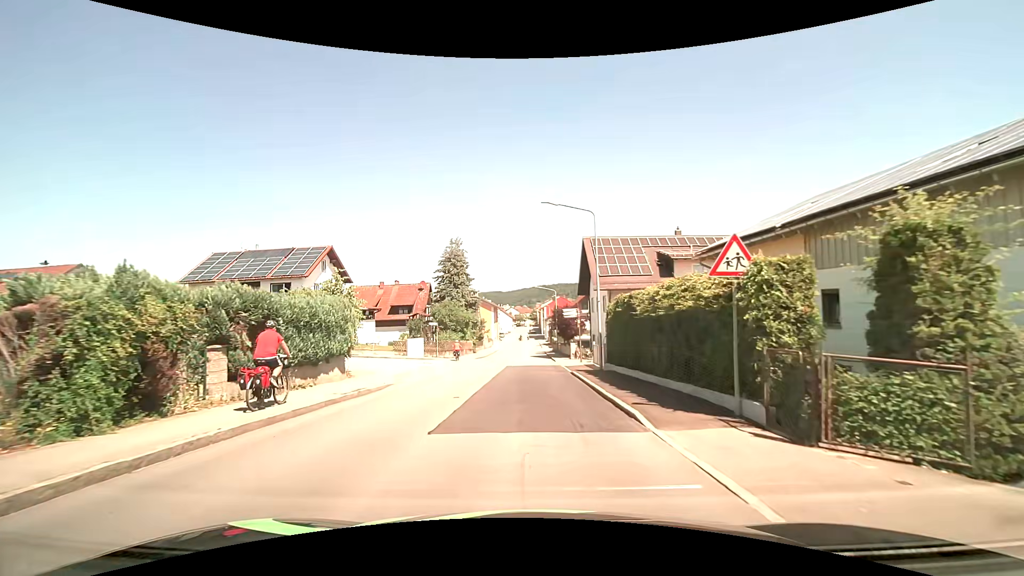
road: tertiary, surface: asphalt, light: Day
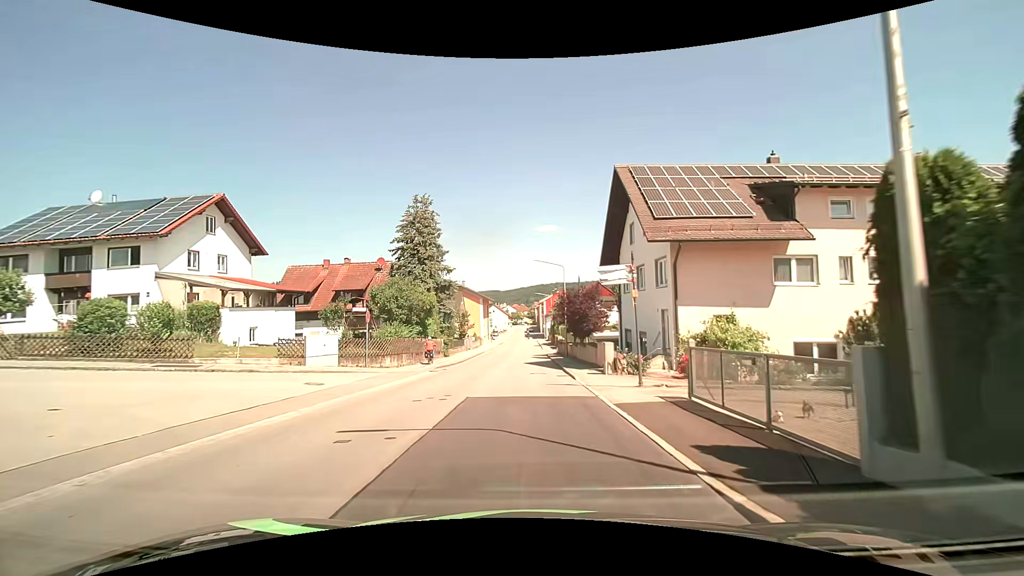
(0.0, +18.5) m; 0°
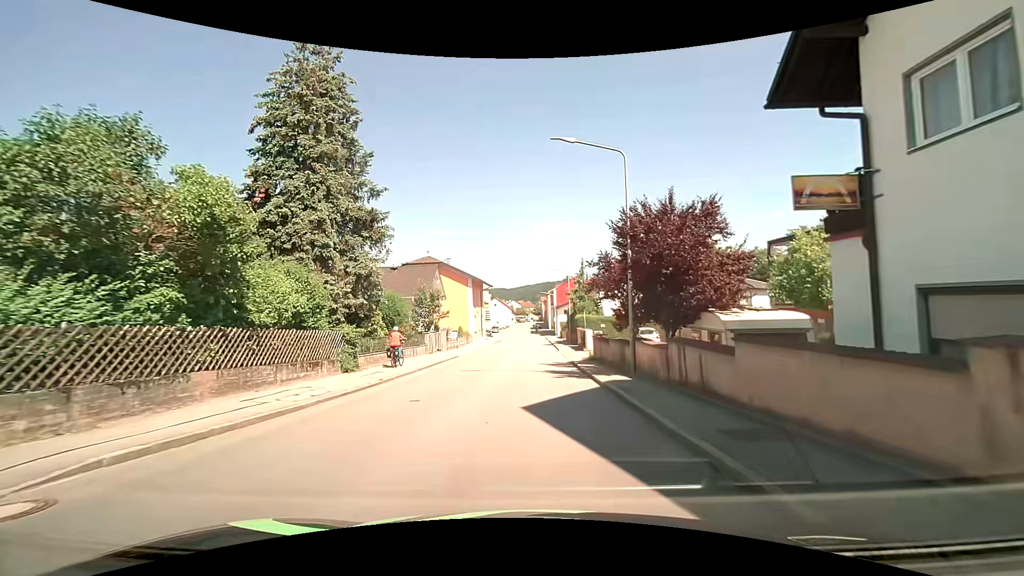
(-0.4, +23.5) m; -2°
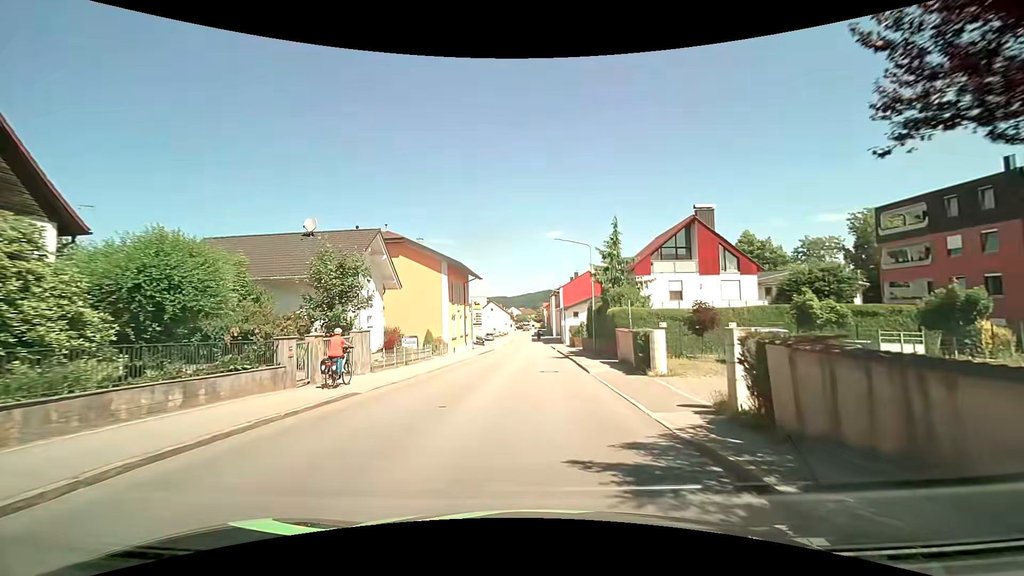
(+0.3, +18.7) m; +1°
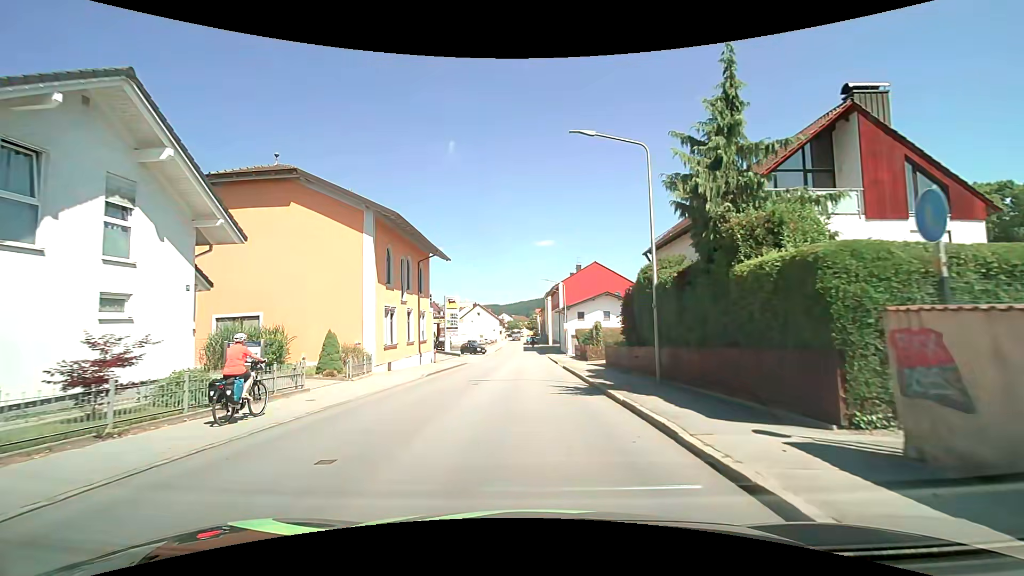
(0.0, +18.2) m; +1°
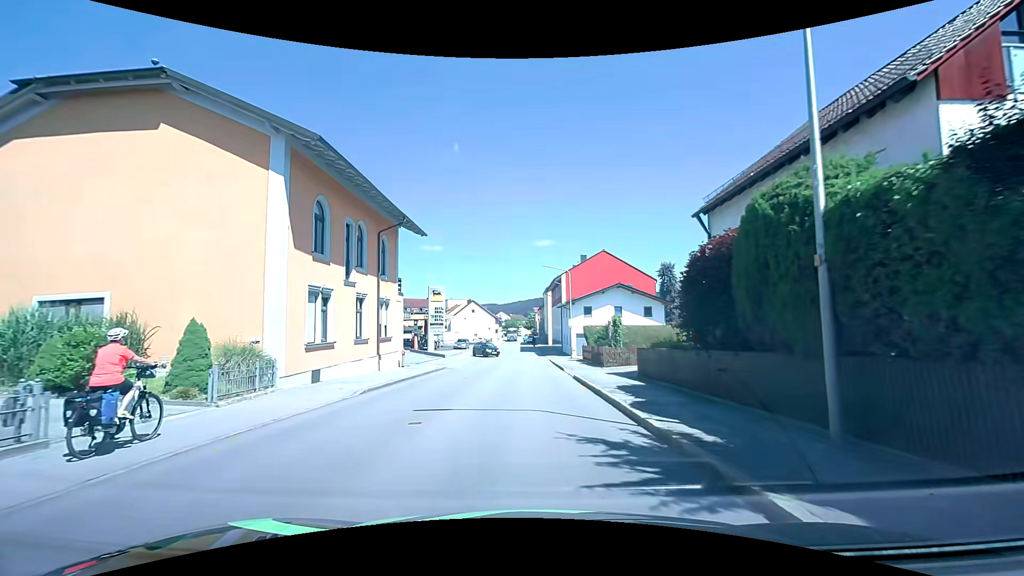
(0.0, +8.6) m; 0°
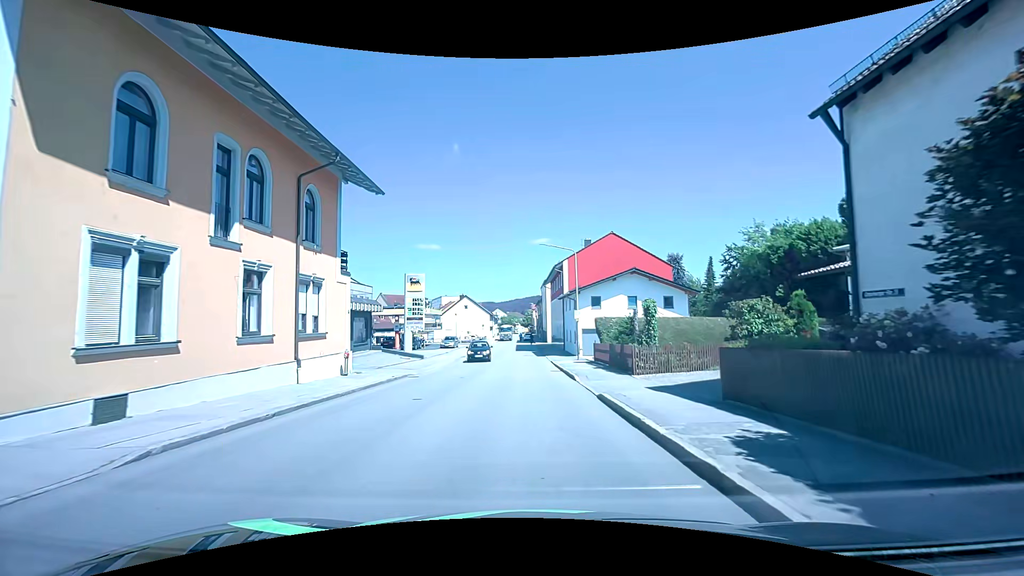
(0.0, +8.4) m; 0°
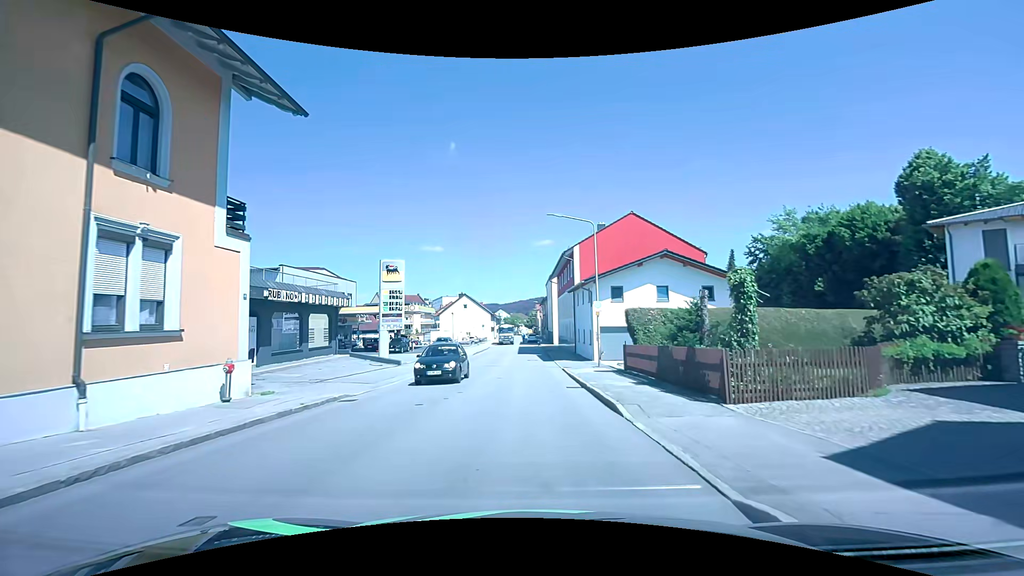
(0.0, +8.2) m; -1°
